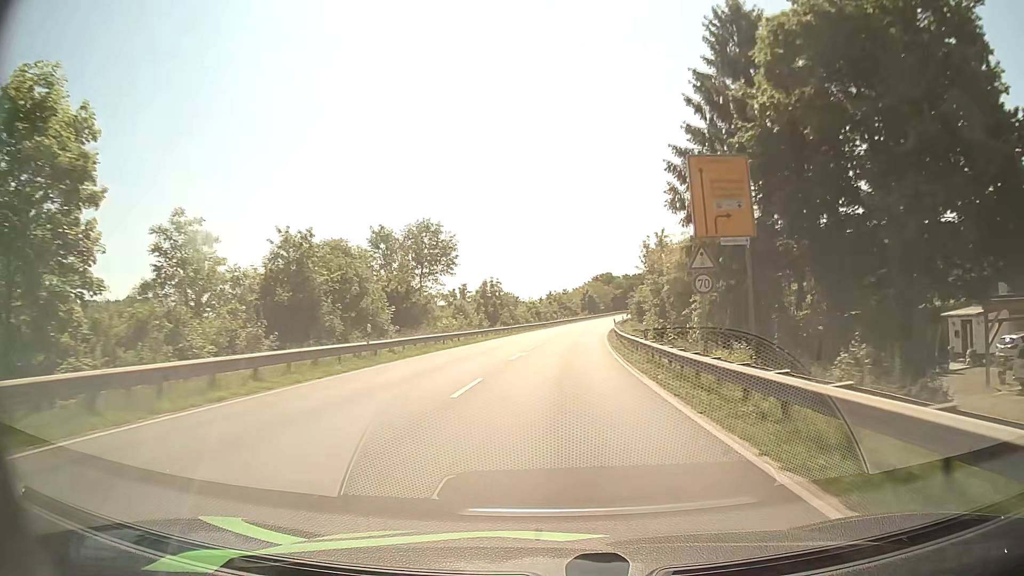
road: primary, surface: asphalt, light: Day
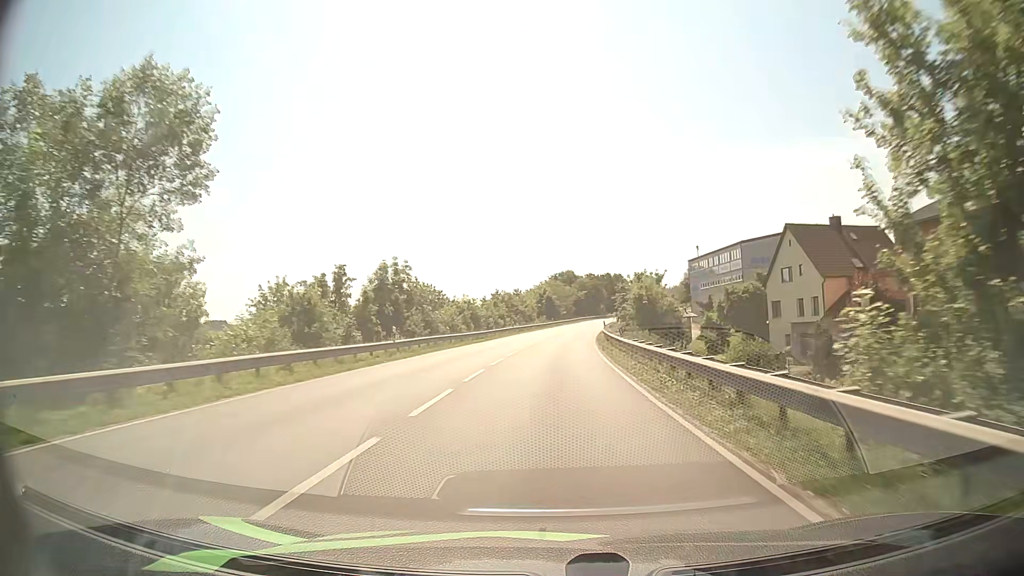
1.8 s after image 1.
(+1.0, +32.9) m; +4°
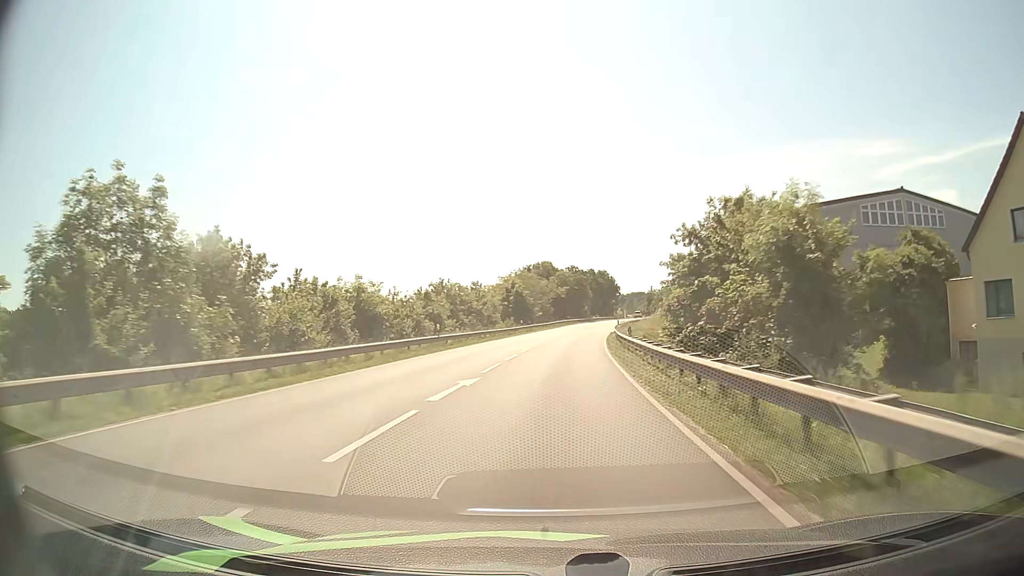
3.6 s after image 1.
(+0.7, +33.3) m; +2°
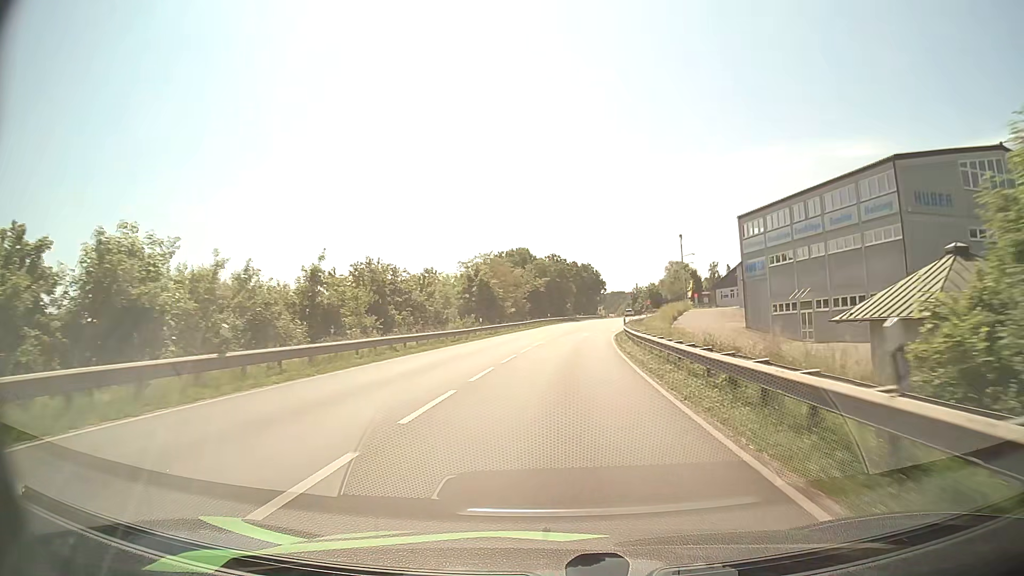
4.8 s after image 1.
(+0.3, +21.6) m; +2°
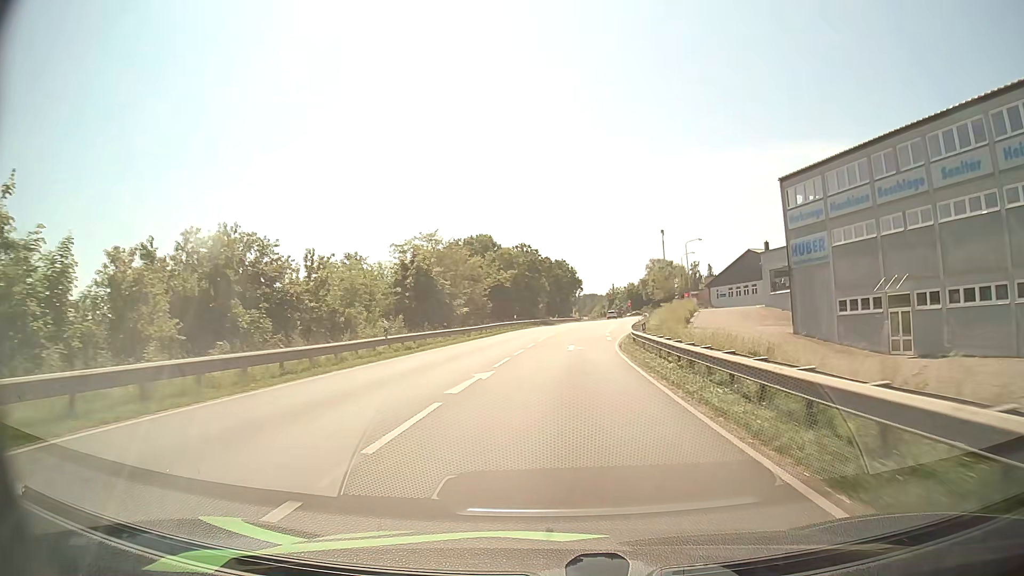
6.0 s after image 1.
(+0.3, +19.6) m; +2°
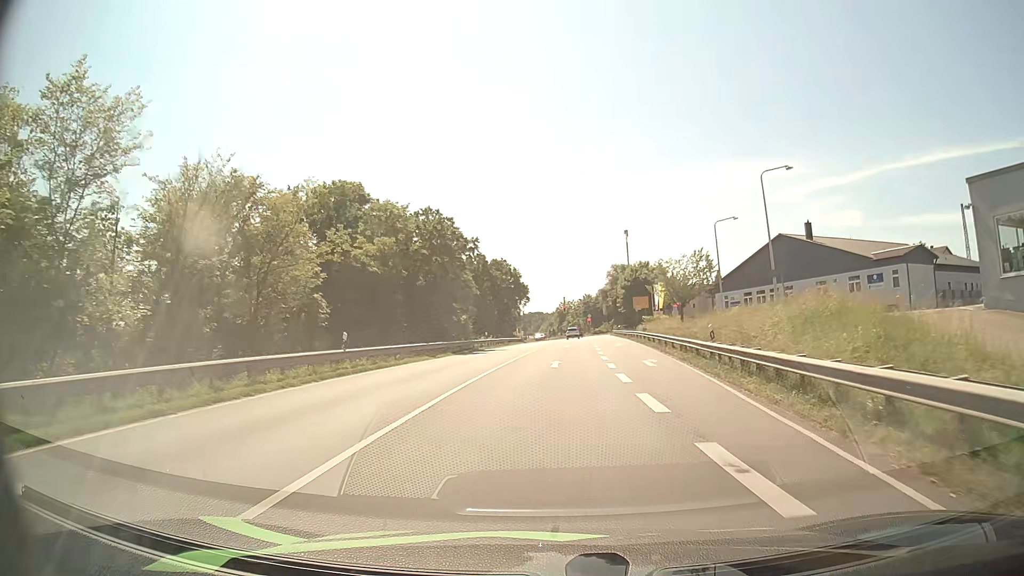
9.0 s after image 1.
(+1.6, +39.9) m; +5°
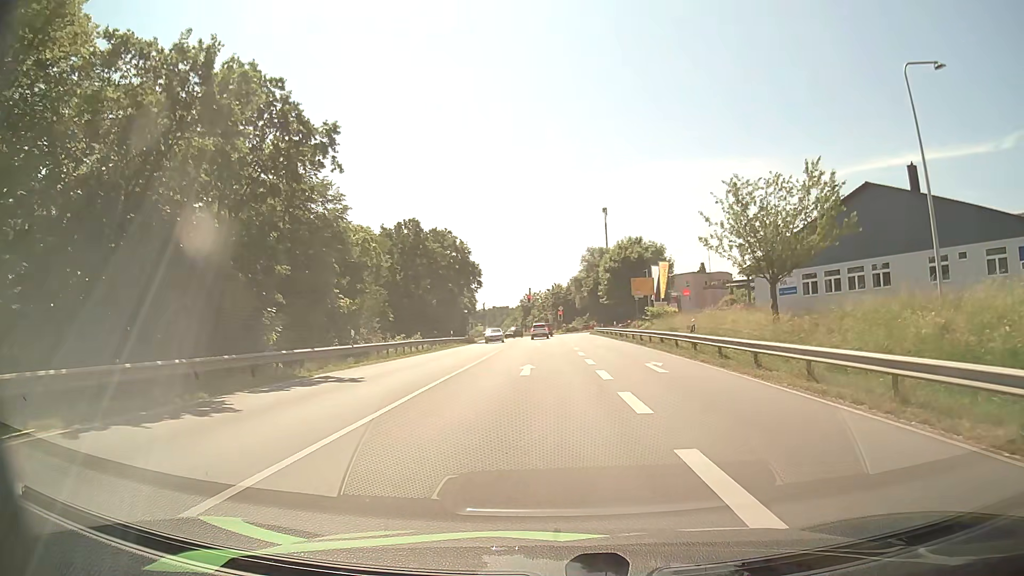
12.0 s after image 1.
(+1.0, +30.2) m; +3°
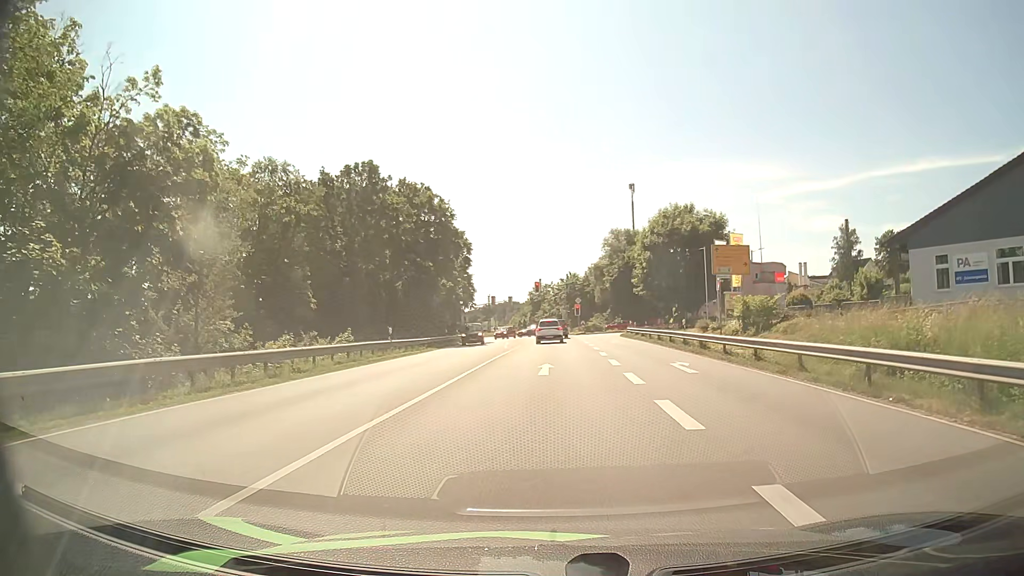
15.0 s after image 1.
(-0.3, +25.6) m; -1°
(0, +10) (0, +20) (0, +30) (0, +40) (+1, +50) (0, +60) (0, +70) (0, +80) (-1, +90) (-1, +100) m
